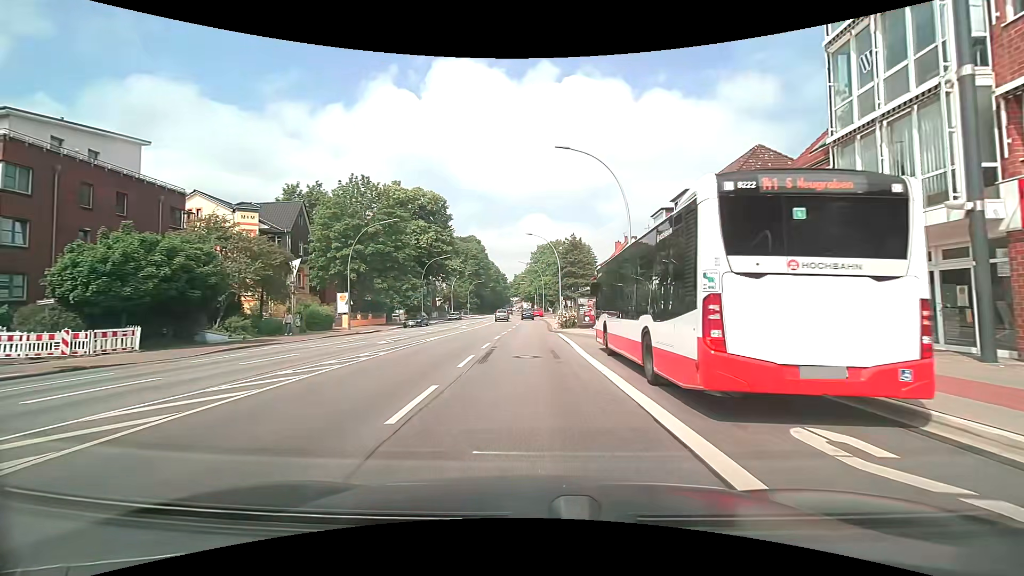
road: primary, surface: asphalt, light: Day
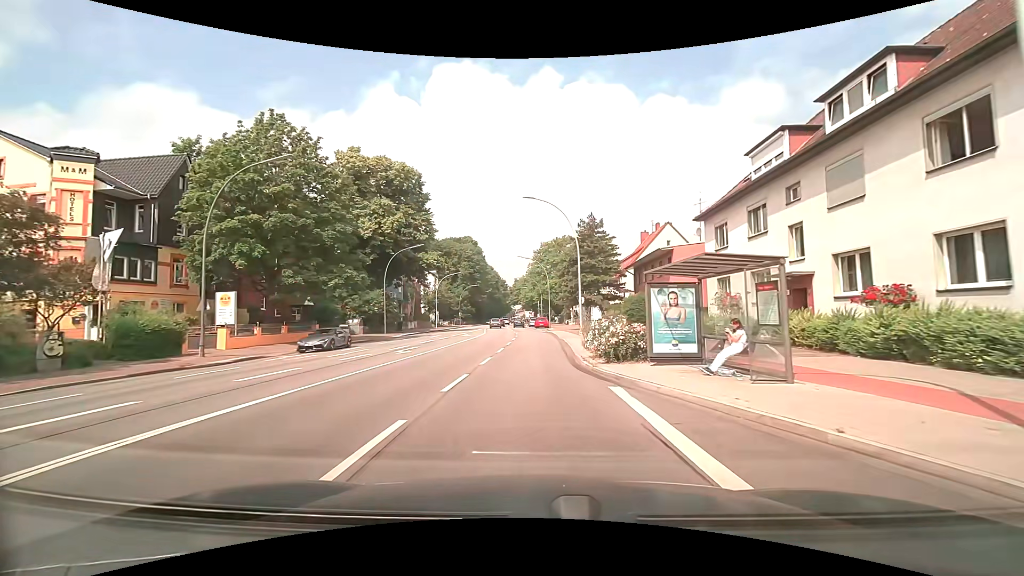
(-0.1, +20.5) m; 0°
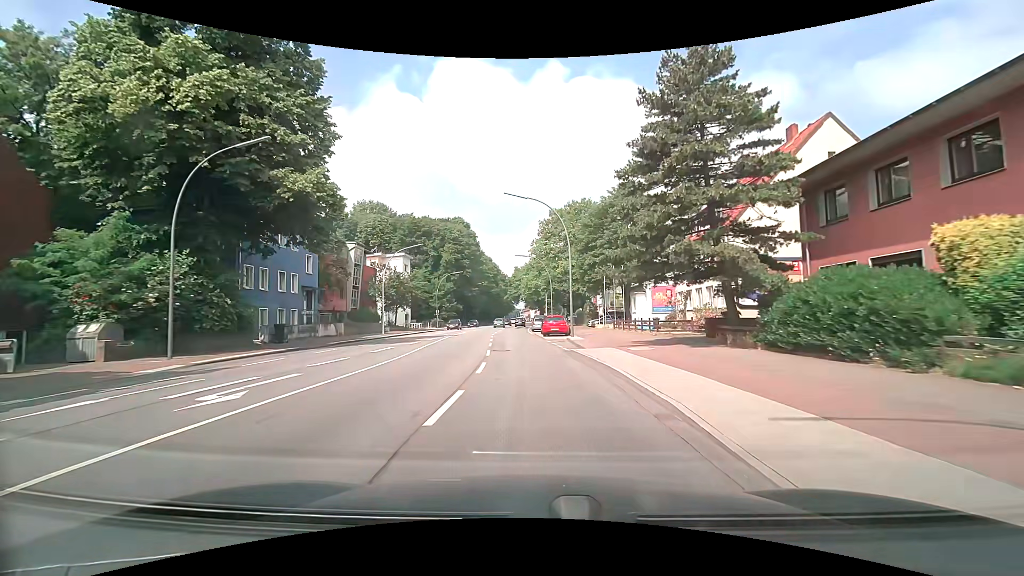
(0.0, +33.9) m; -1°
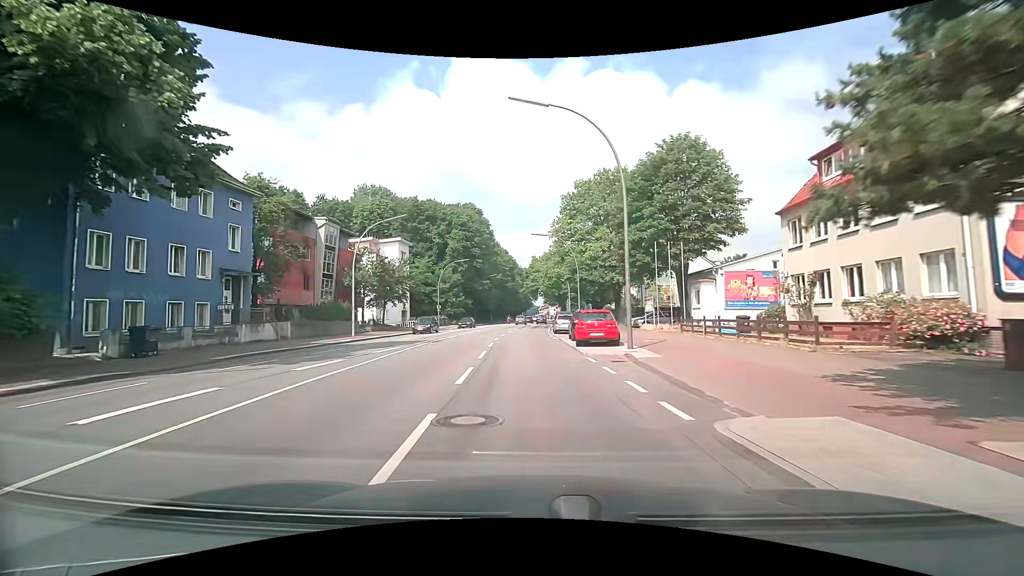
(-0.2, +14.7) m; -2°
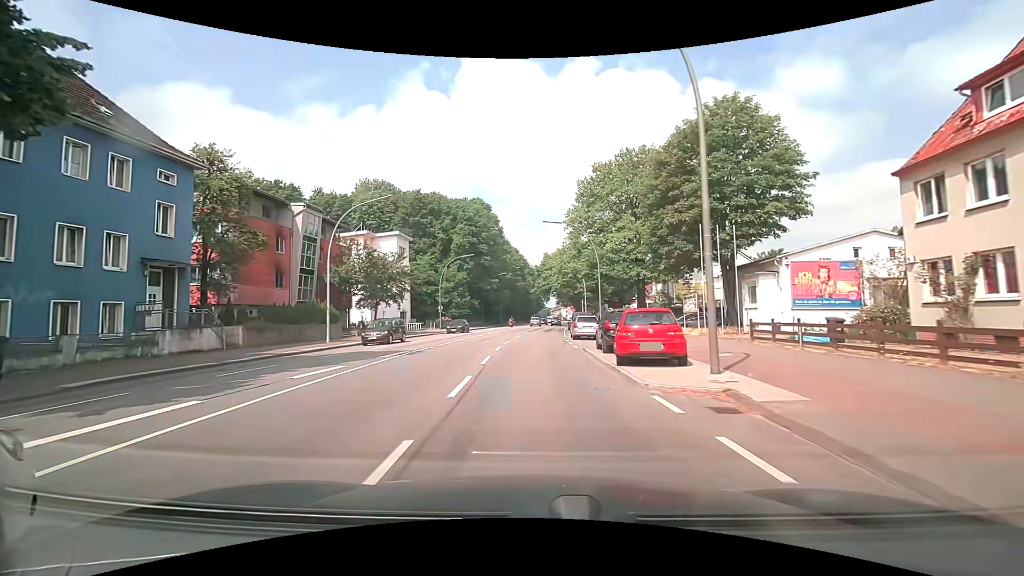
(-0.1, +7.4) m; -1°
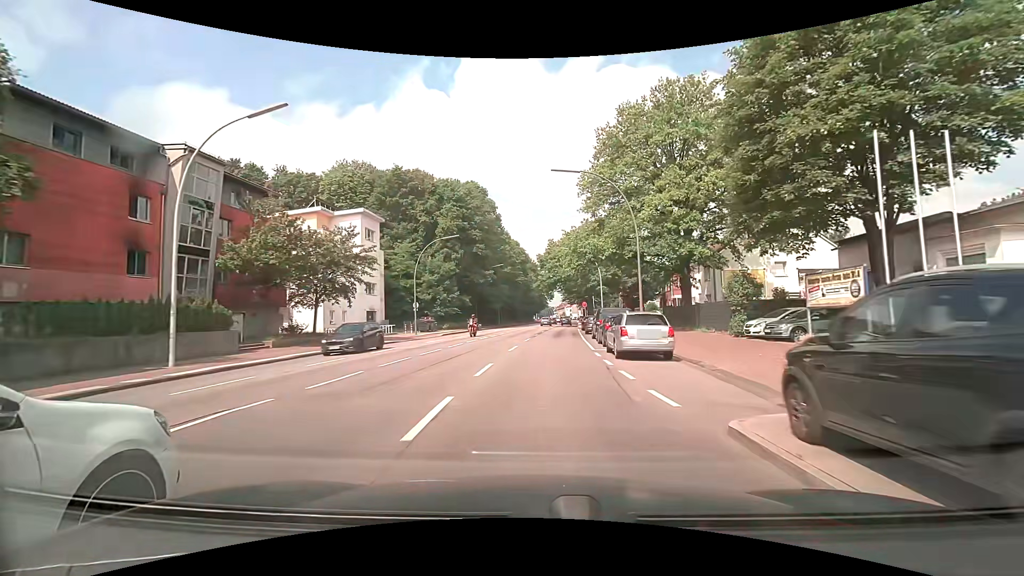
(-0.1, +15.0) m; 0°
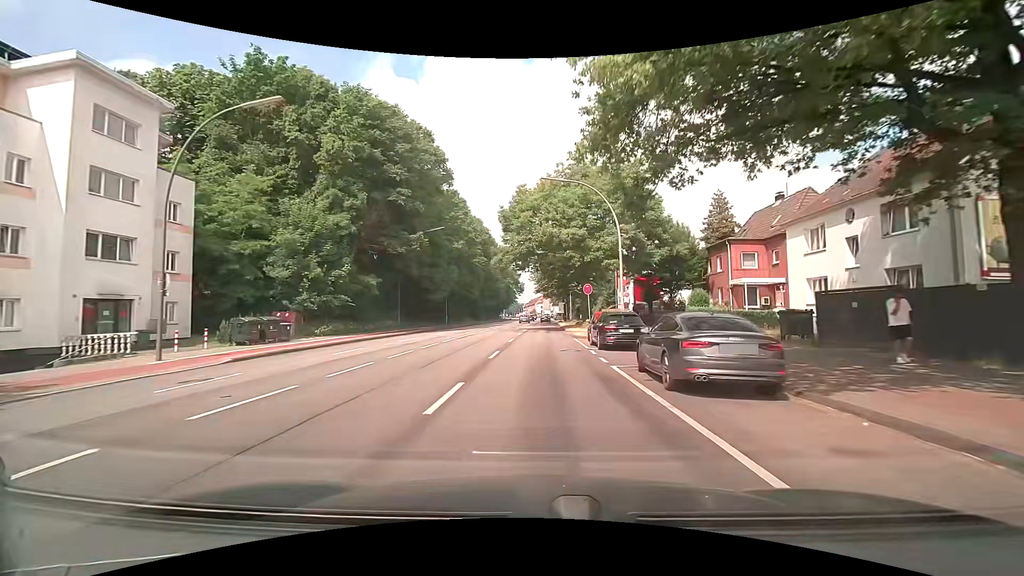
(+0.7, +30.3) m; +3°
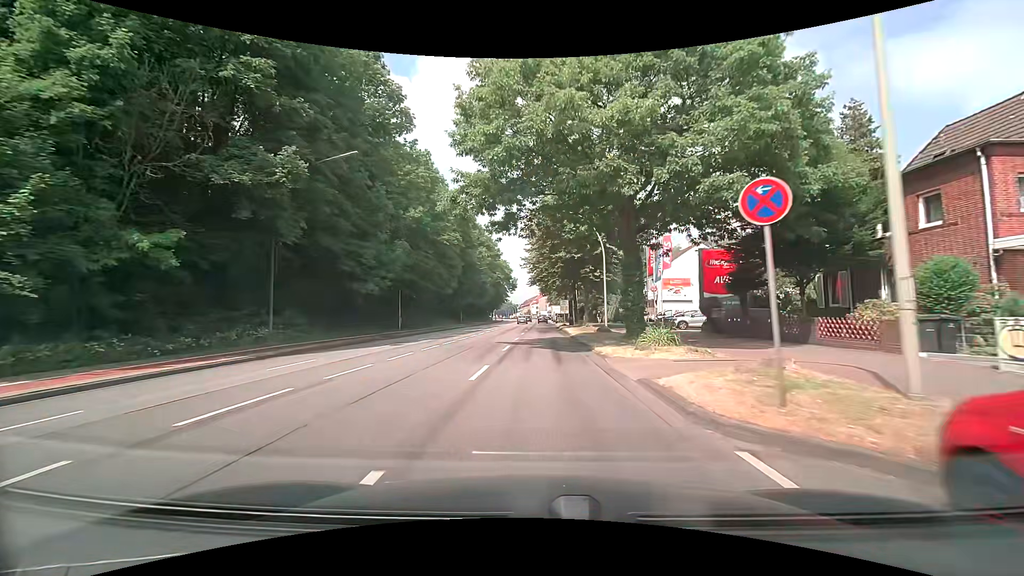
(+0.3, +22.9) m; +1°
(0, +10) (0, +20) (0, +30) (0, +40) (+1, +50) (+1, +60) (+1, +70) (+1, +80) (+1, +90) (+1, +100) m
